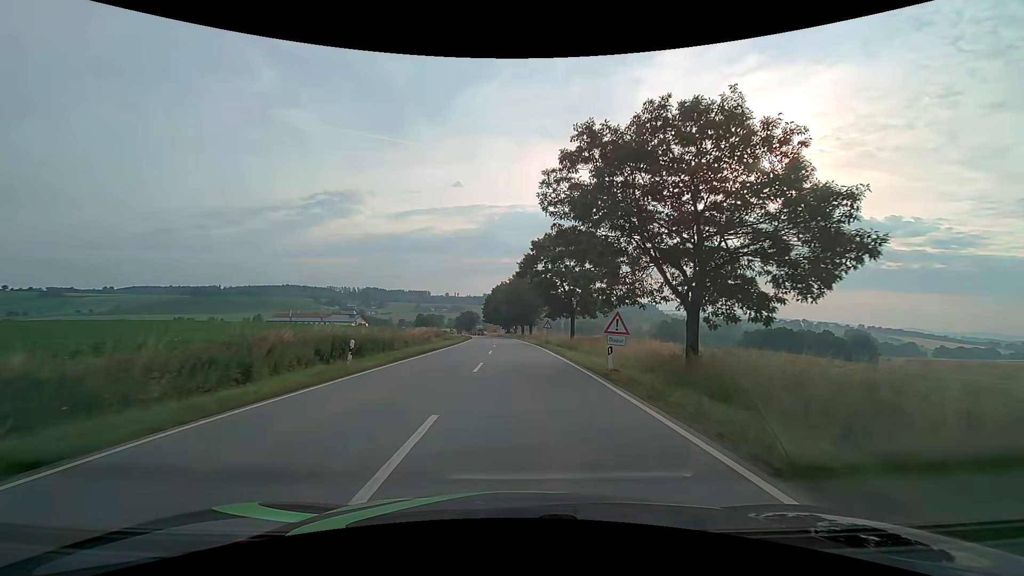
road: secondary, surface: asphalt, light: Day
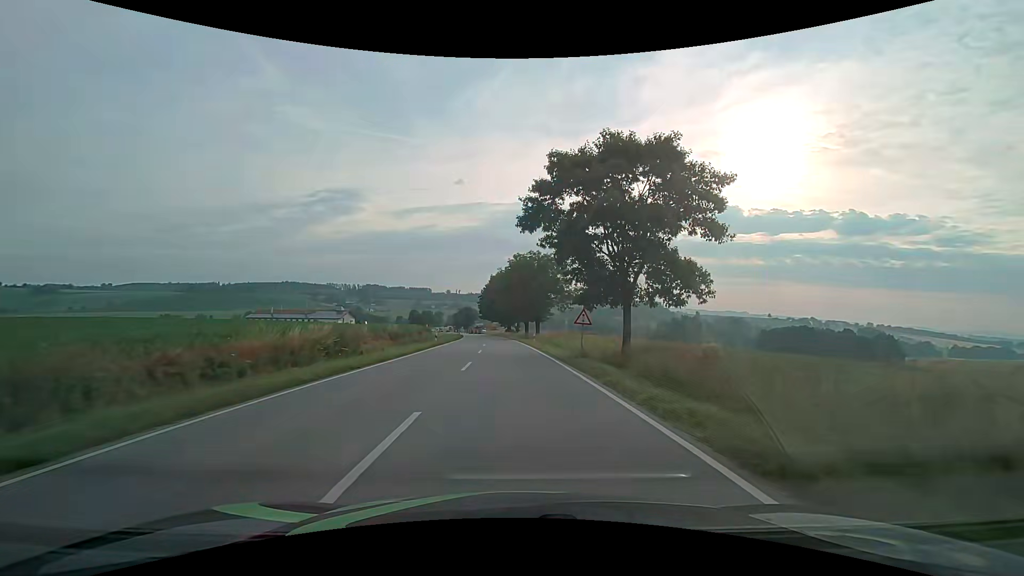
(0.0, +23.7) m; 0°
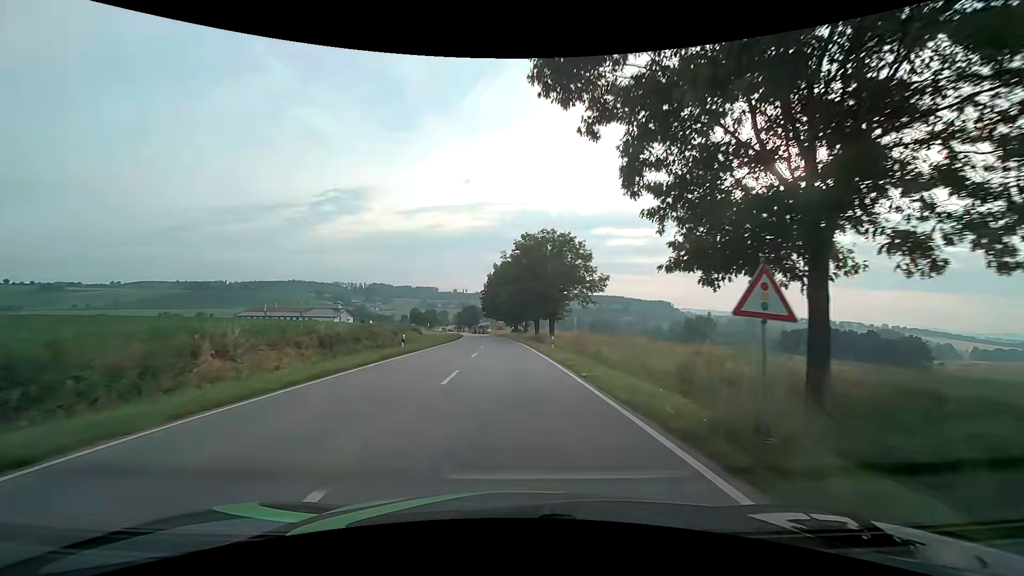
(-0.1, +15.6) m; -1°
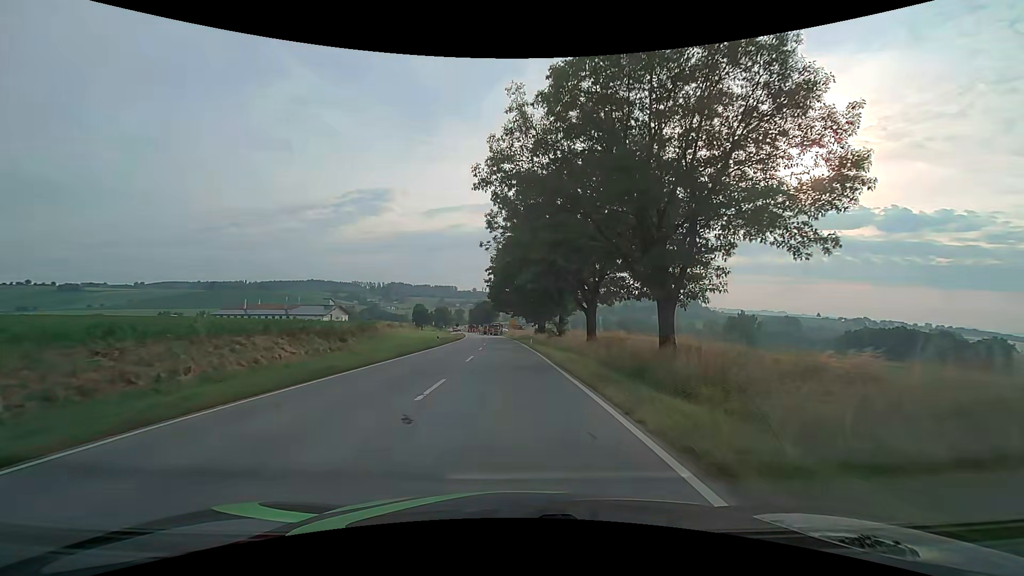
(-0.6, +38.6) m; -2°
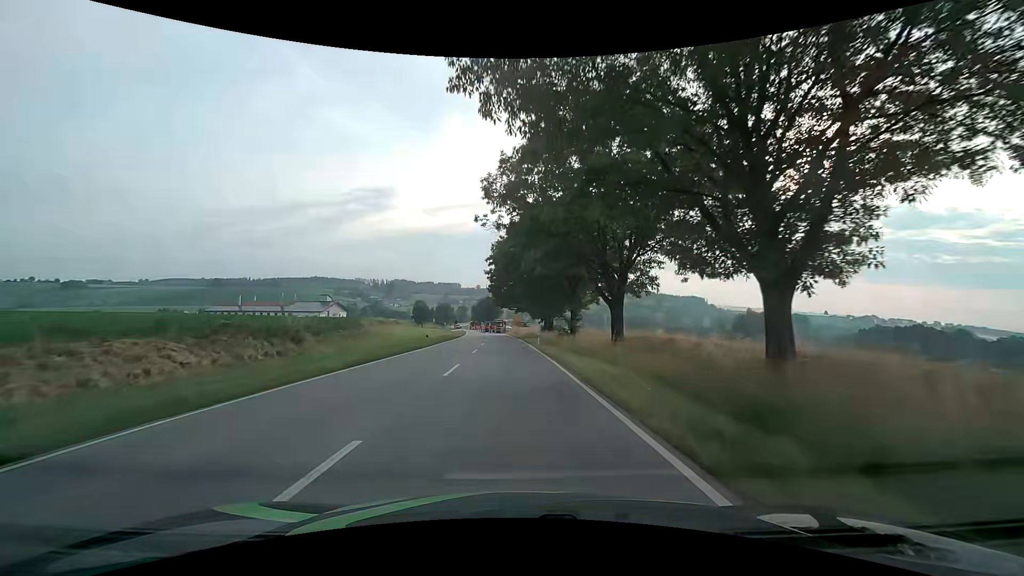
(0.0, +7.7) m; 0°
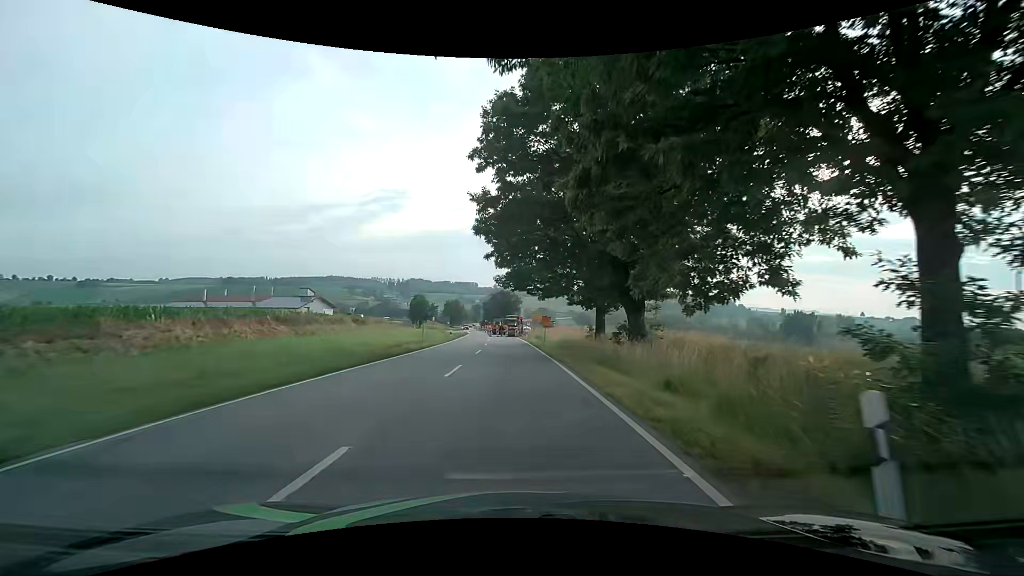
(-0.7, +36.0) m; -2°
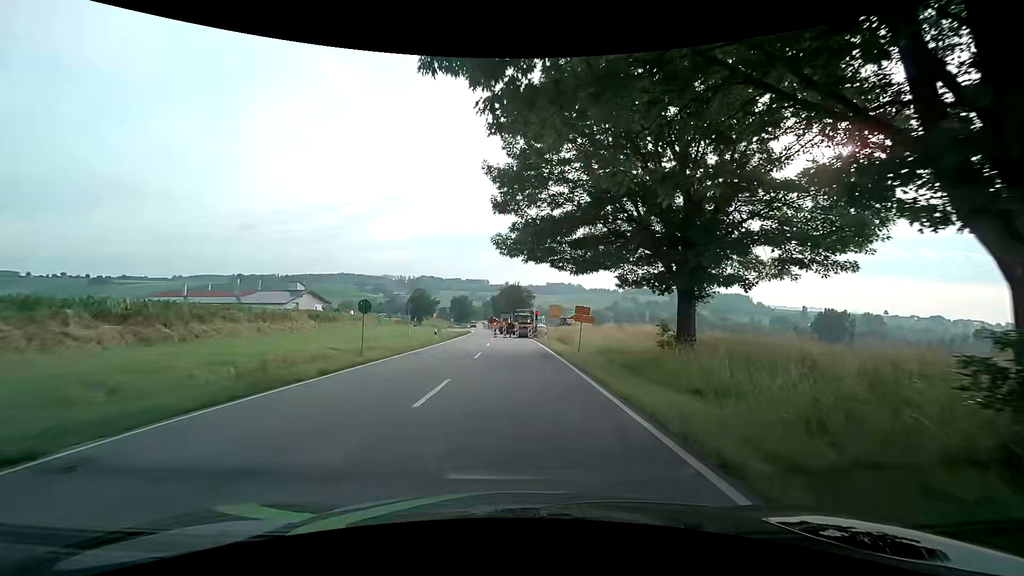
(-0.2, +17.1) m; -1°
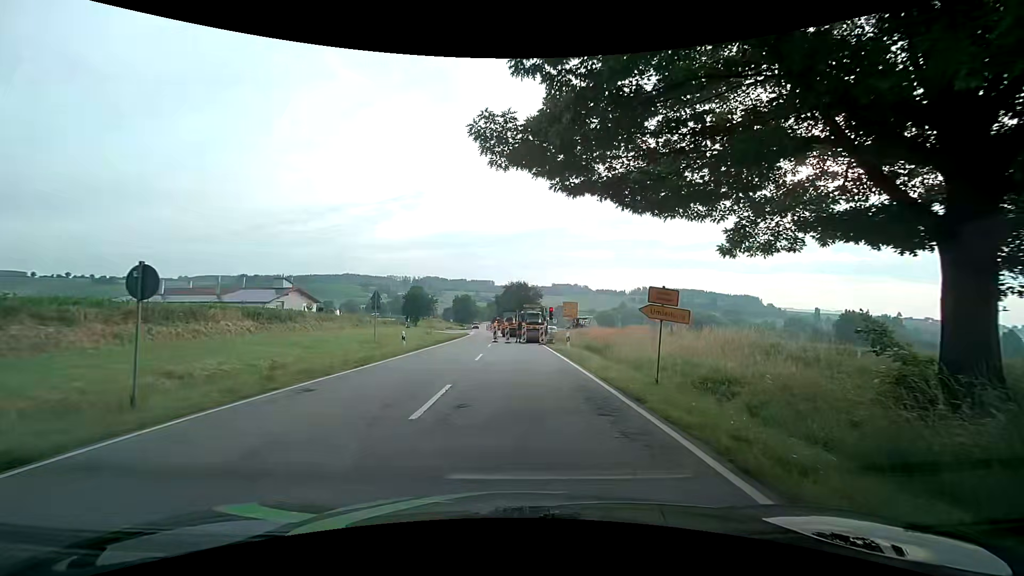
(-0.1, +12.7) m; 0°
(0, +10) (0, +20) (-2, +30) (-4, +40) (-5, +49) (-5, +59) (-6, +69) (-6, +79) (-7, +89) (-8, +99) m
